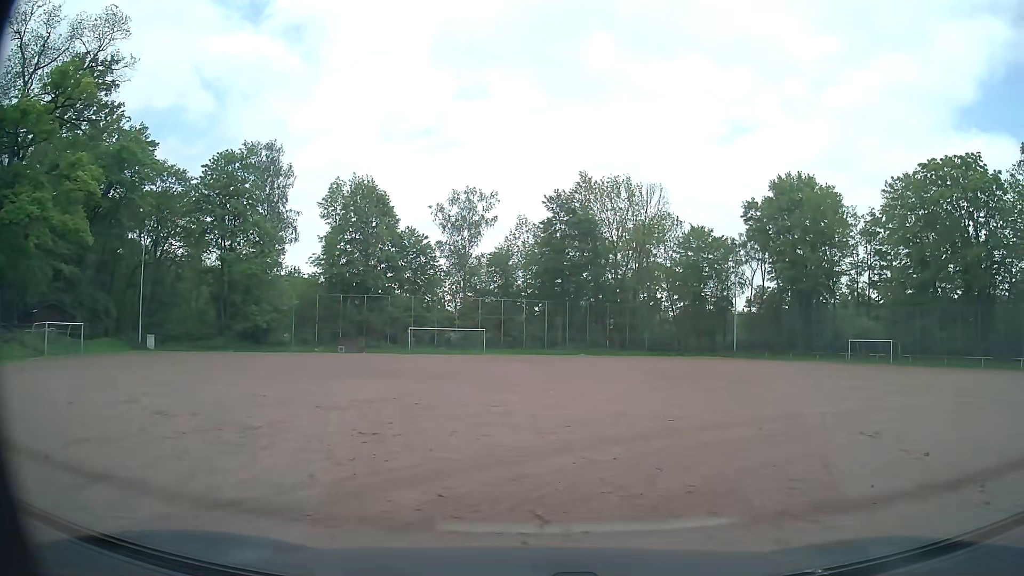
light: Day
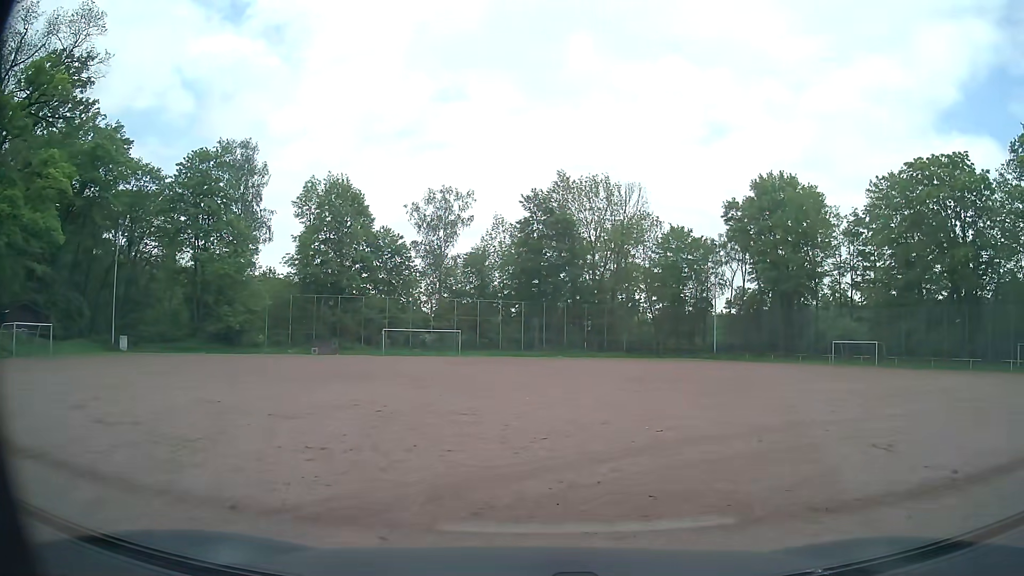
(0.0, +1.2) m; +1°
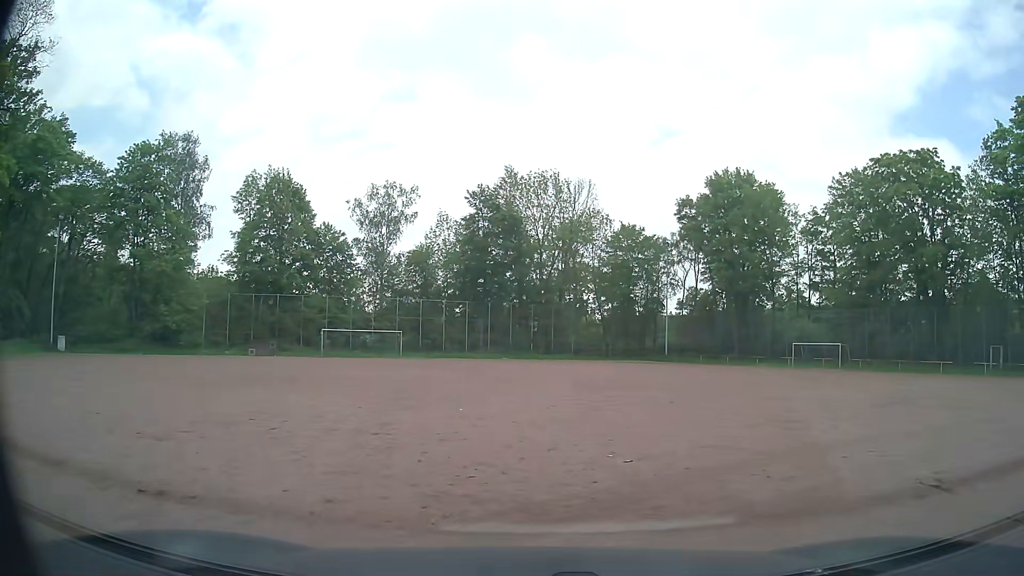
(+0.2, +2.8) m; +6°
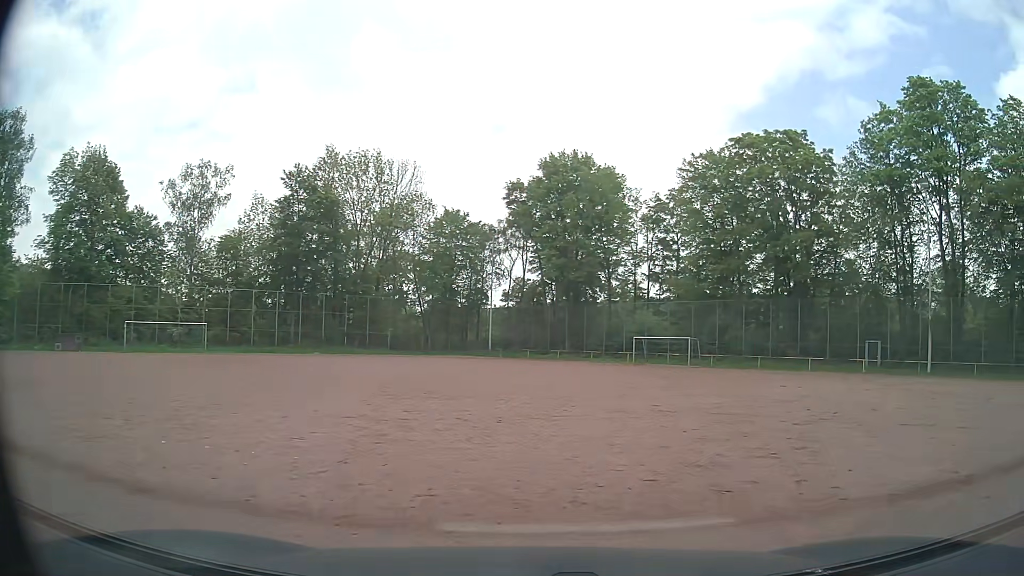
(+0.7, +5.7) m; +15°
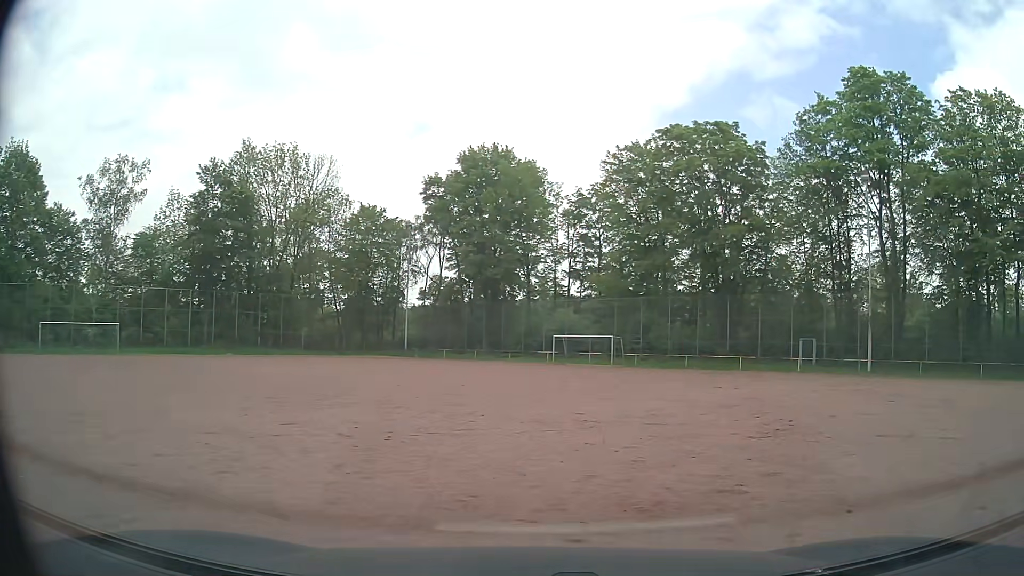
(+0.1, +2.2) m; +5°
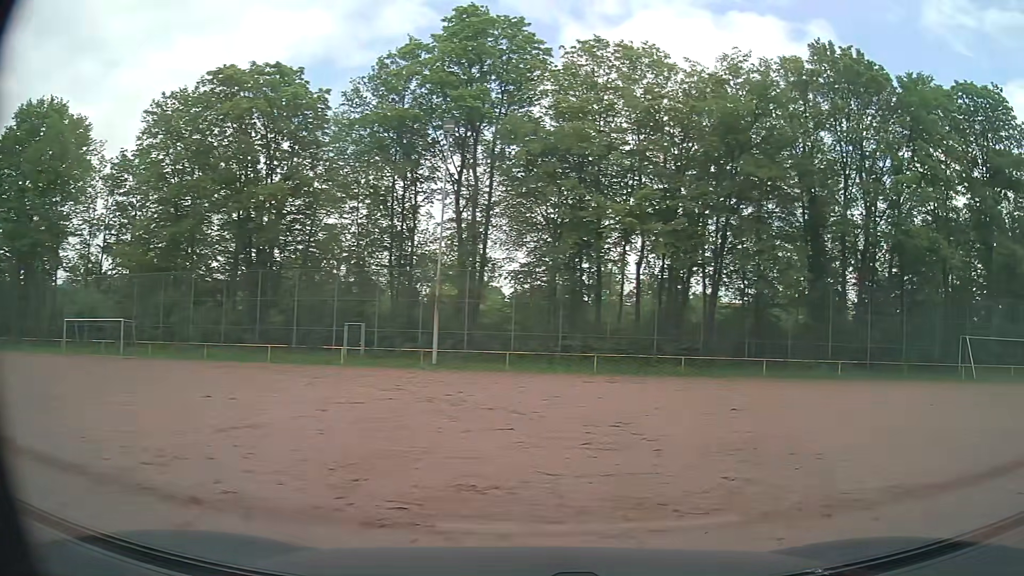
(+2.8, +8.4) m; +39°
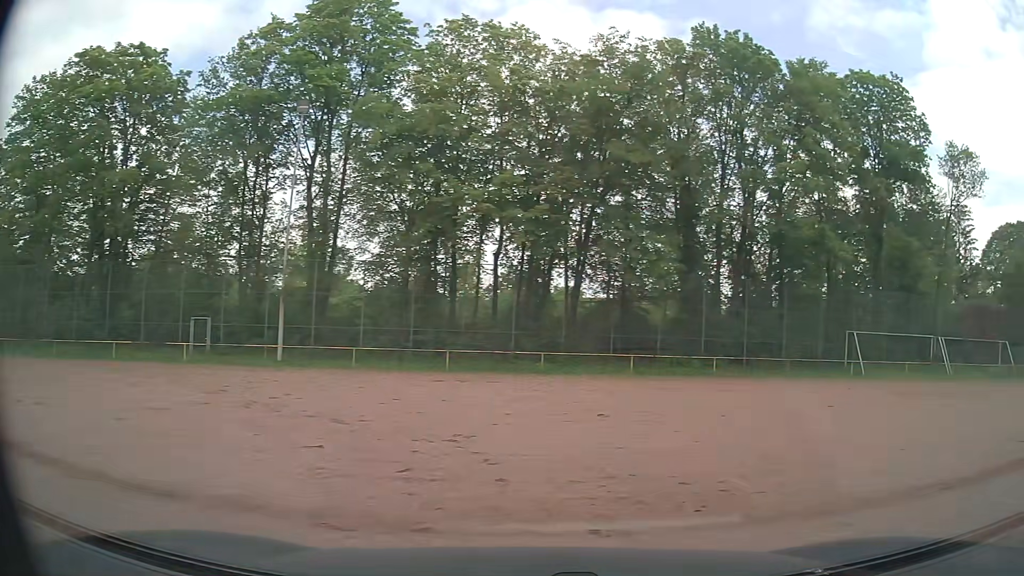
(+0.2, +2.2) m; +11°
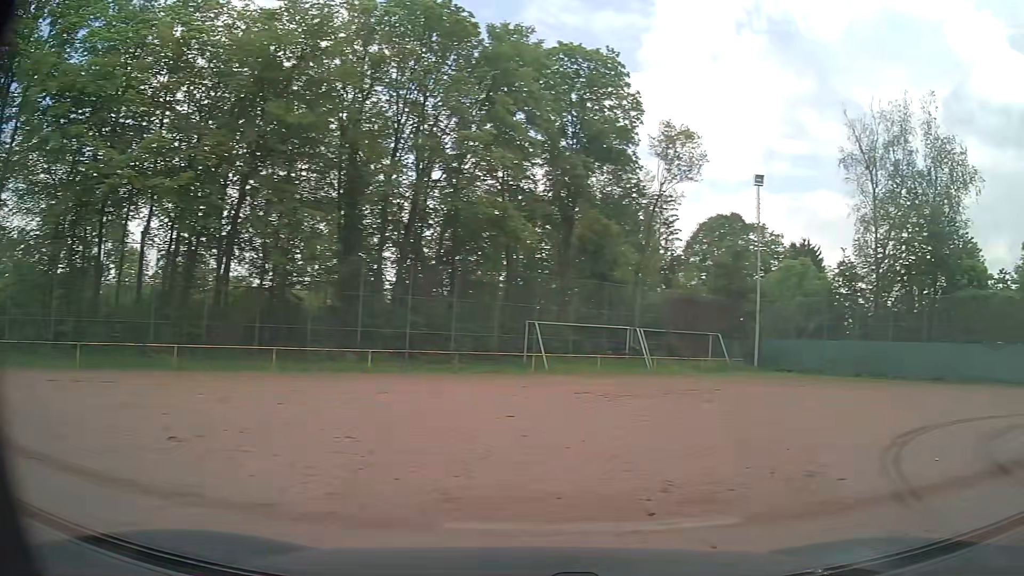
(+1.0, +4.1) m; +29°
